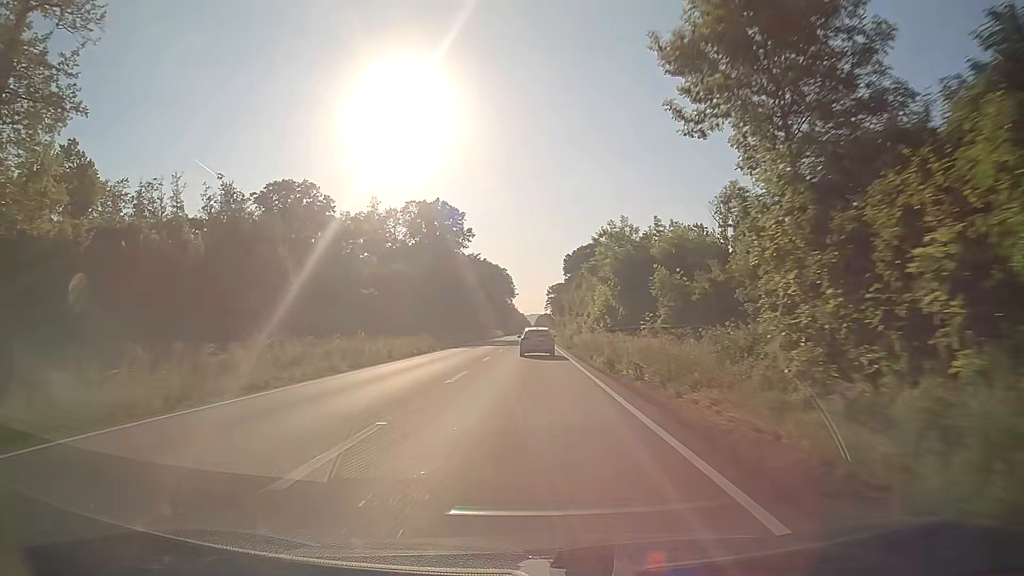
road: primary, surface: asphalt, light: Day
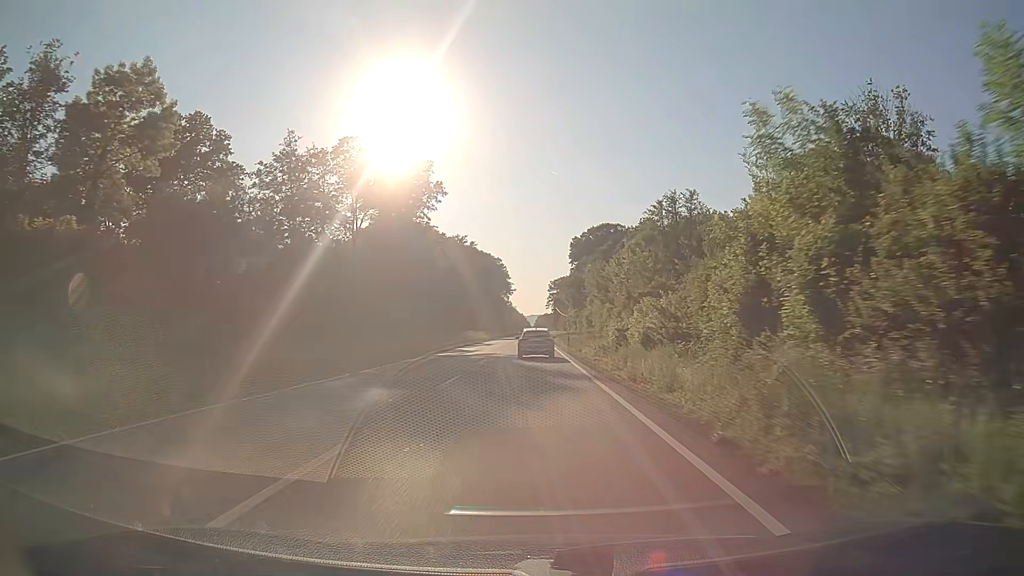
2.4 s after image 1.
(+0.1, +50.1) m; 0°
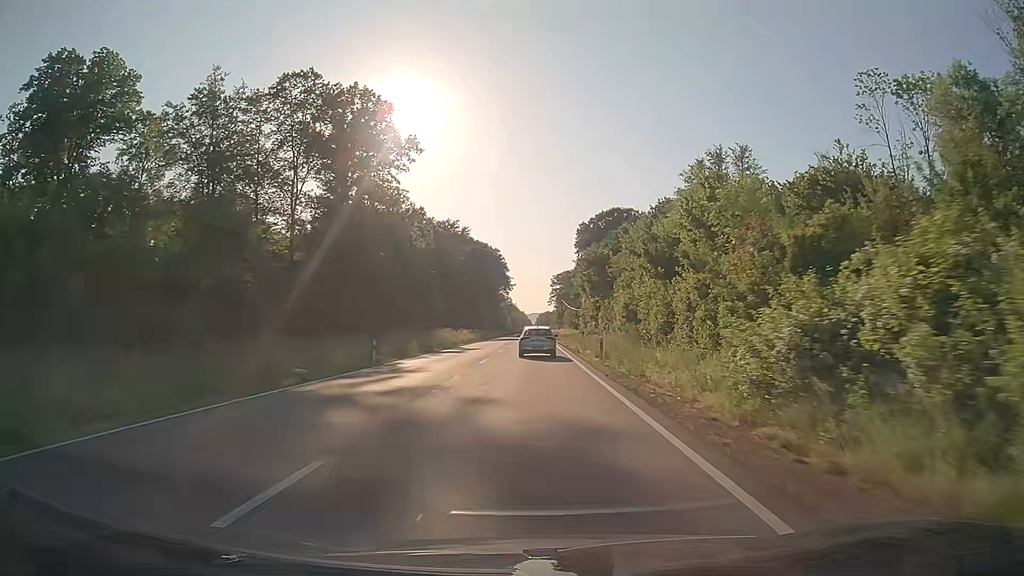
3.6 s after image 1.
(-0.1, +24.9) m; 0°
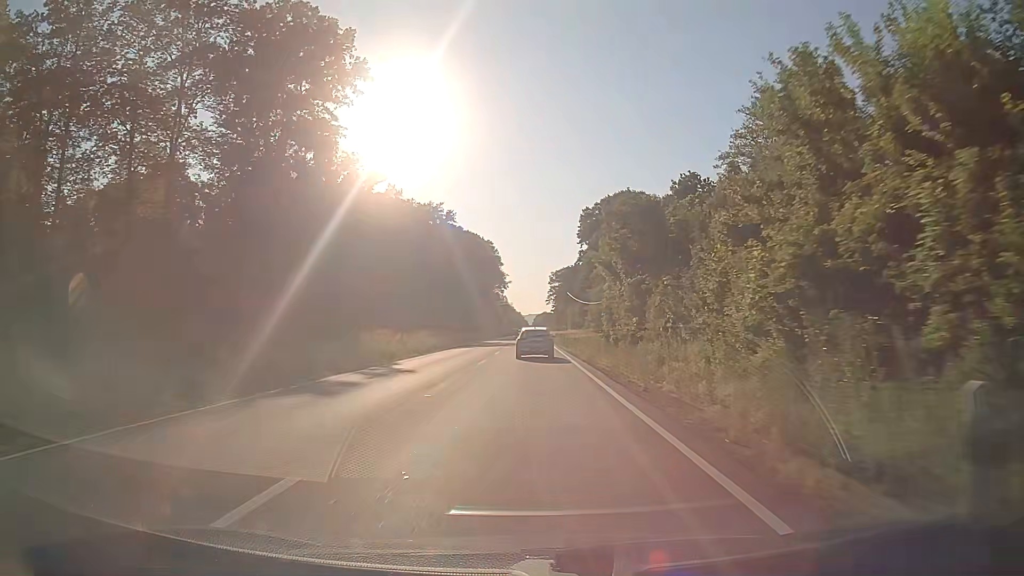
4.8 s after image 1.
(0.0, +24.9) m; 0°
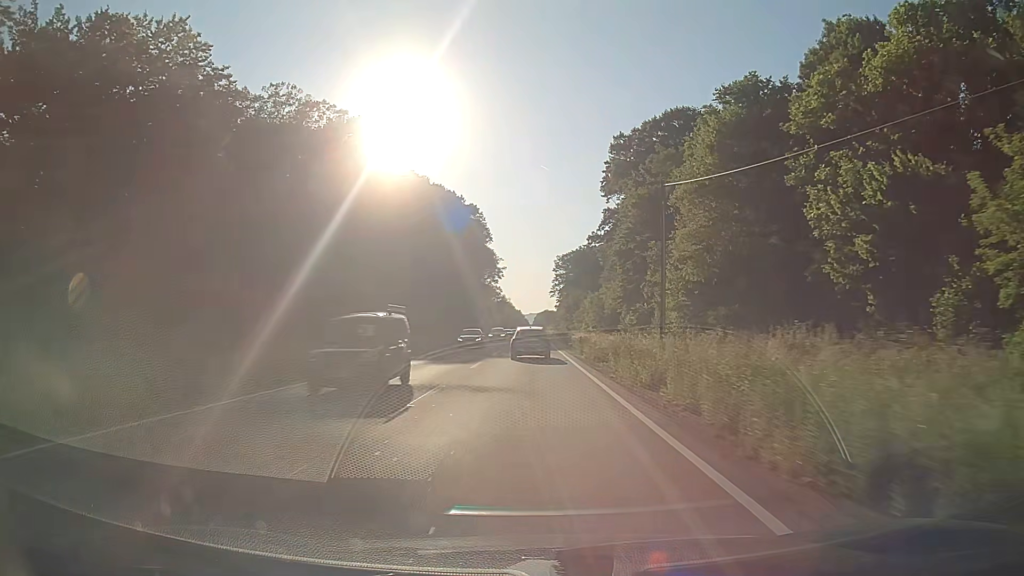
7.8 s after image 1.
(-0.1, +62.1) m; 0°
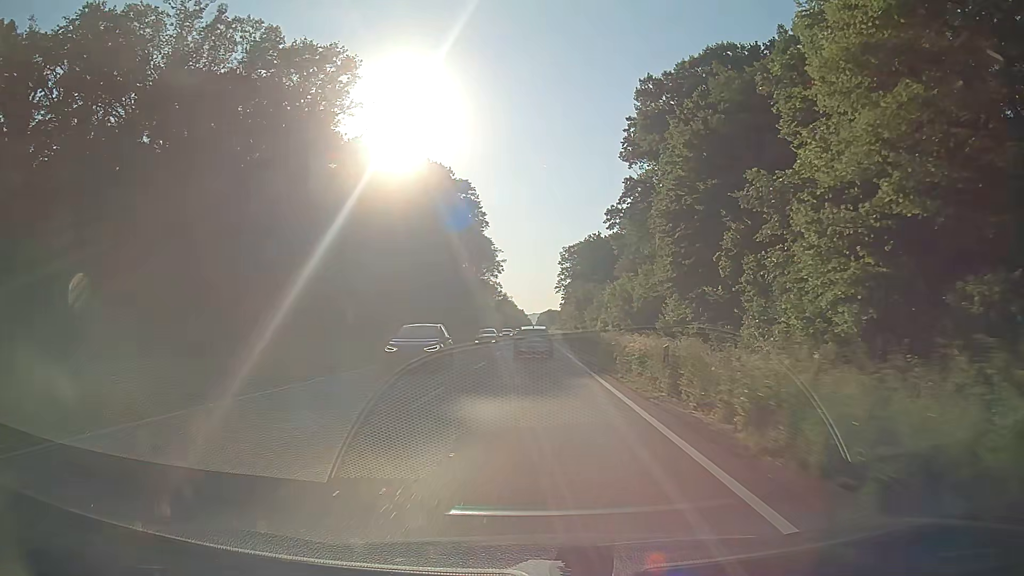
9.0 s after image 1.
(0.0, +24.4) m; 0°
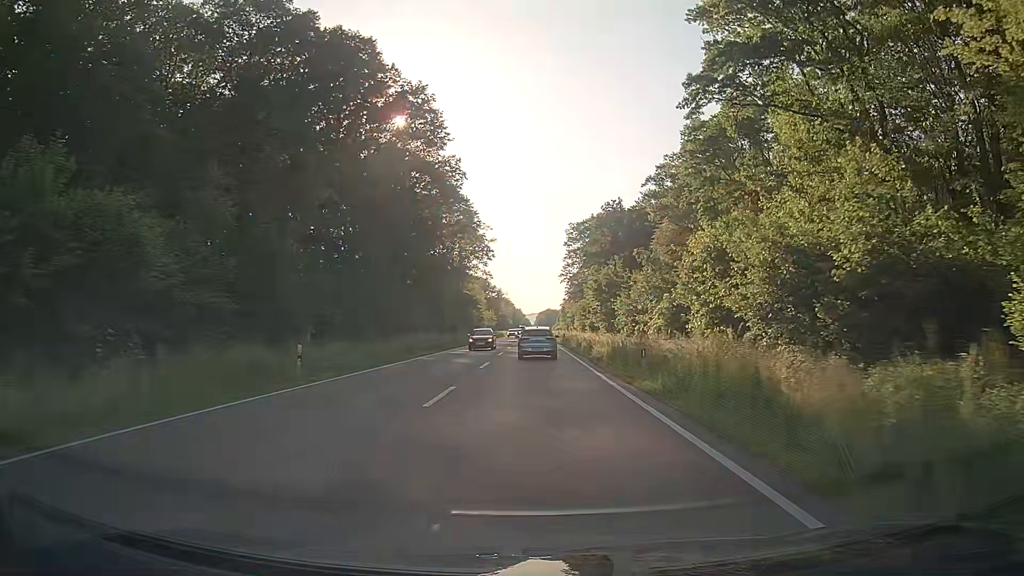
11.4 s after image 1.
(-0.1, +47.8) m; 0°
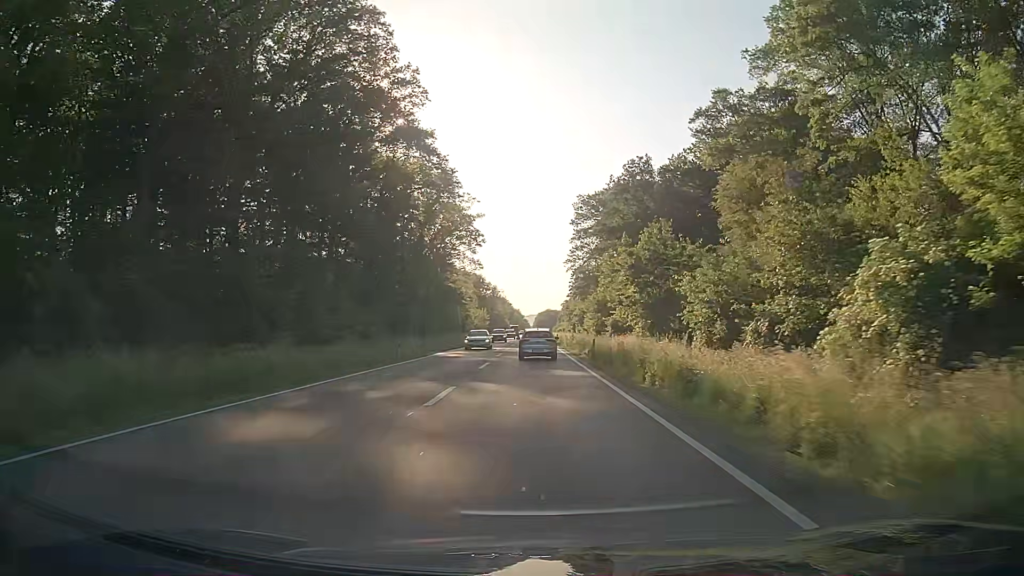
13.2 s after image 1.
(+0.2, +35.6) m; 0°
(0, +10) (0, +20) (0, +30) (0, +40) (0, +50) (0, +60) (0, +70) (0, +80) (+1, +90) (+1, +100) m
